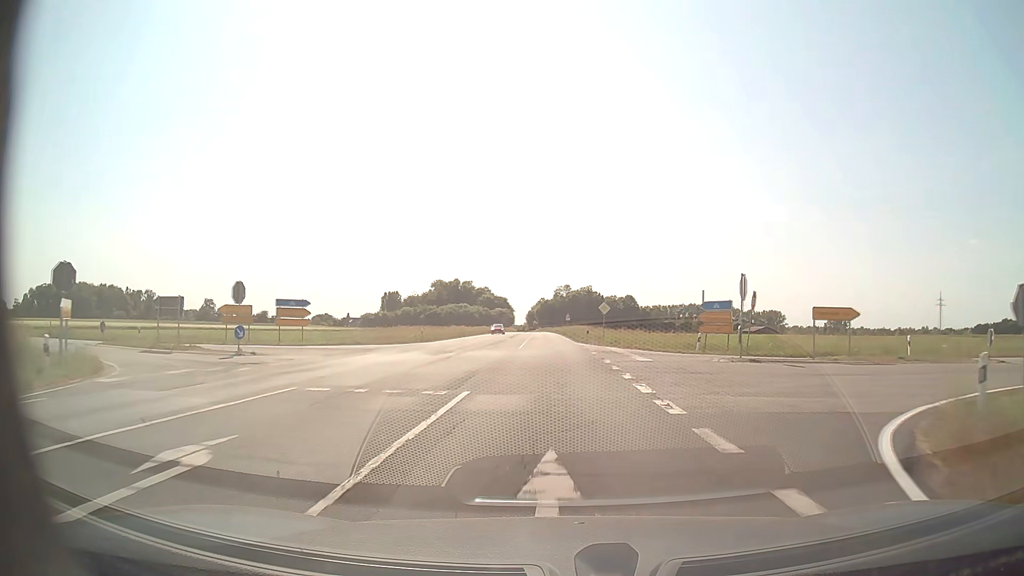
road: secondary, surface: asphalt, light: Day
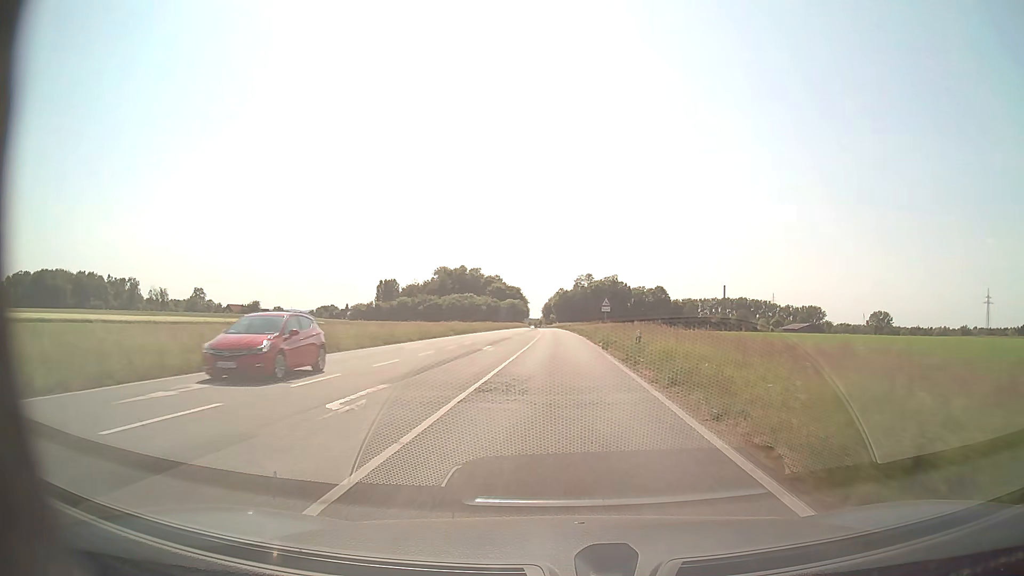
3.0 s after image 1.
(-0.6, +47.9) m; -2°
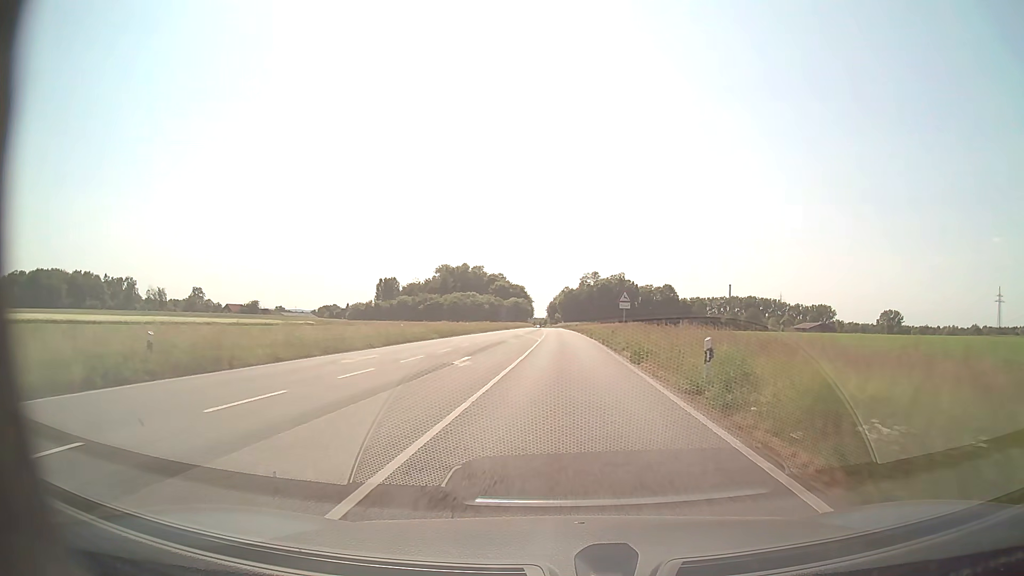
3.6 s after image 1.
(0.0, +9.9) m; 0°
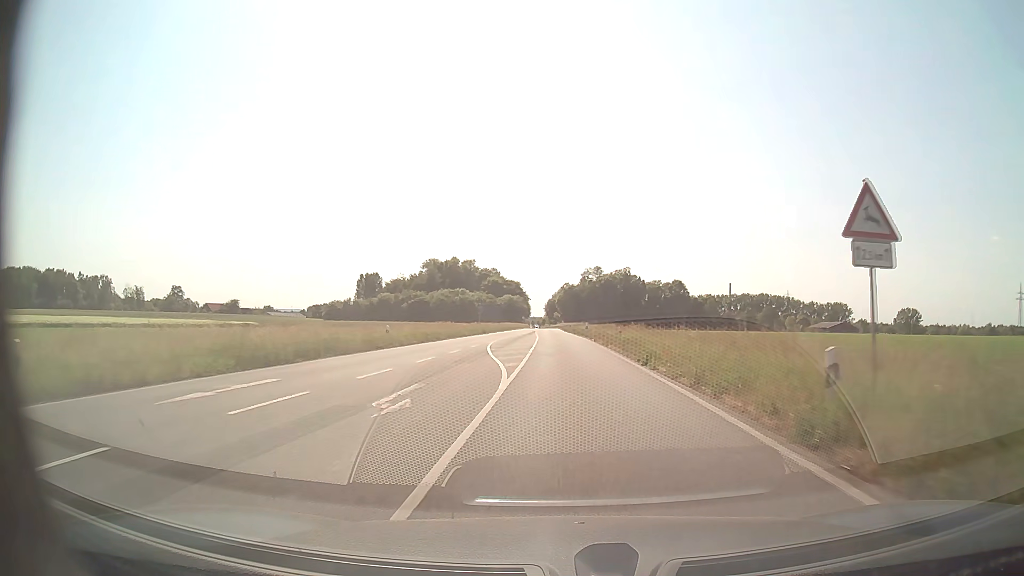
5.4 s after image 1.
(-0.1, +30.2) m; 0°
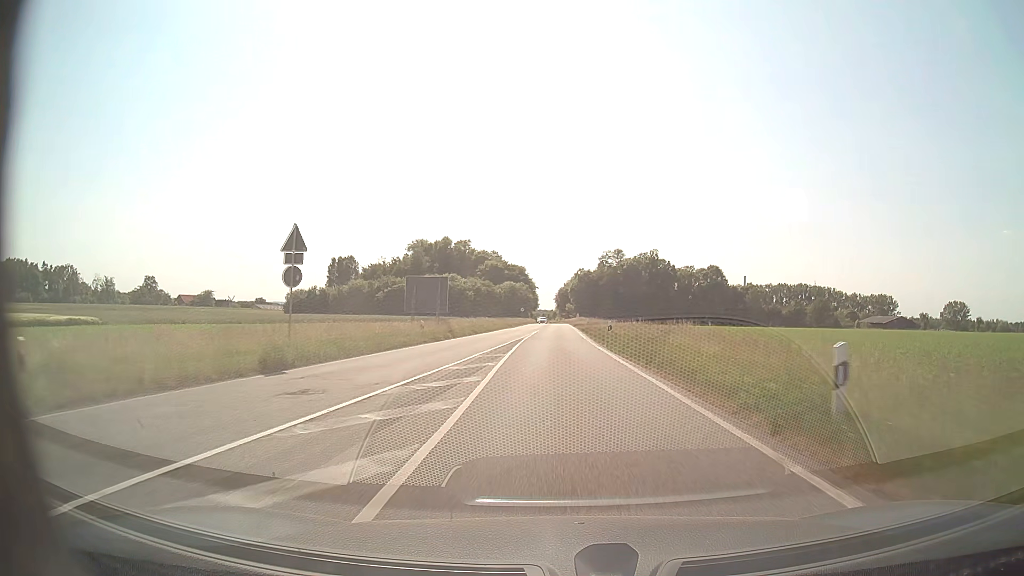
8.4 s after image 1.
(-0.2, +50.9) m; -1°
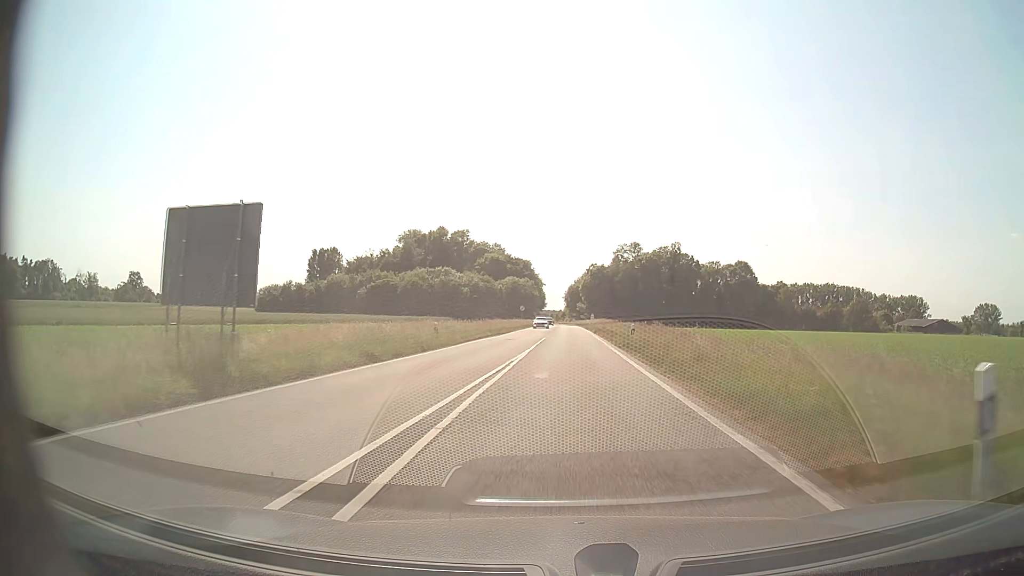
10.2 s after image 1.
(-0.3, +28.0) m; -1°
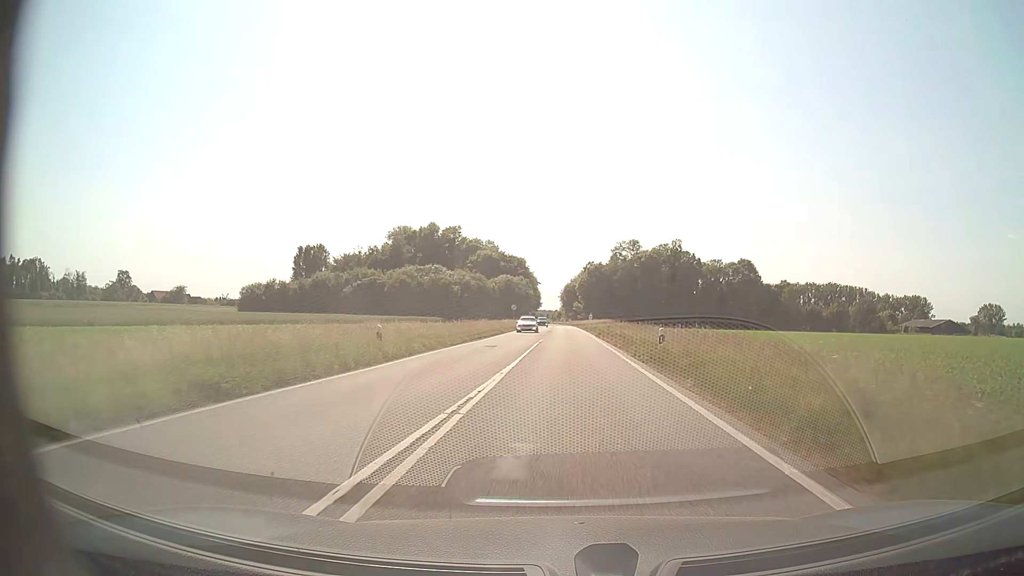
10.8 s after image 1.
(0.0, +8.9) m; 0°
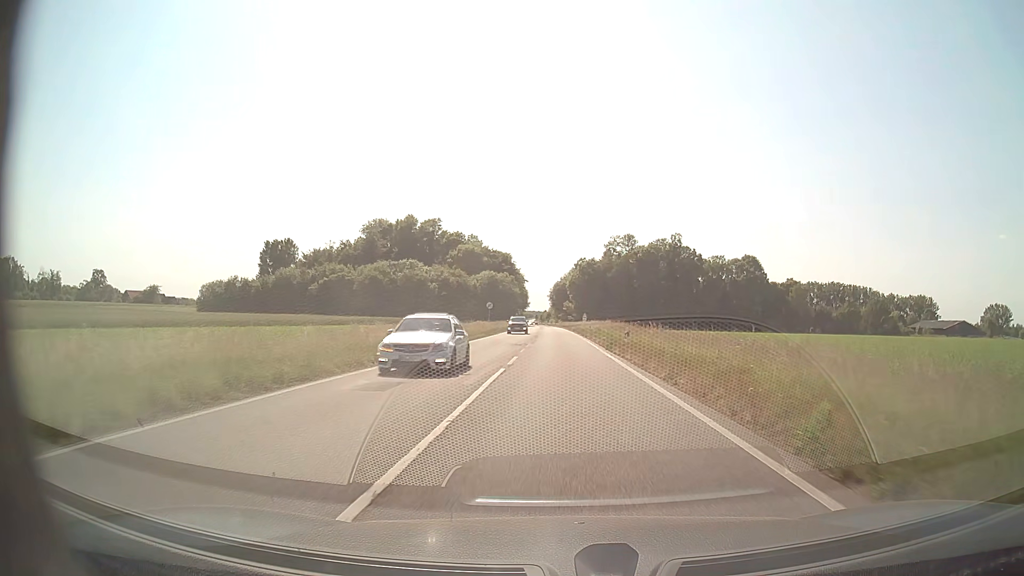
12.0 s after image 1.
(+0.1, +17.5) m; +1°
(0, +10) (0, +20) (0, +30) (0, +40) (0, +50) (0, +60) (0, +70) (0, +80) (0, +90) (0, +100) m
